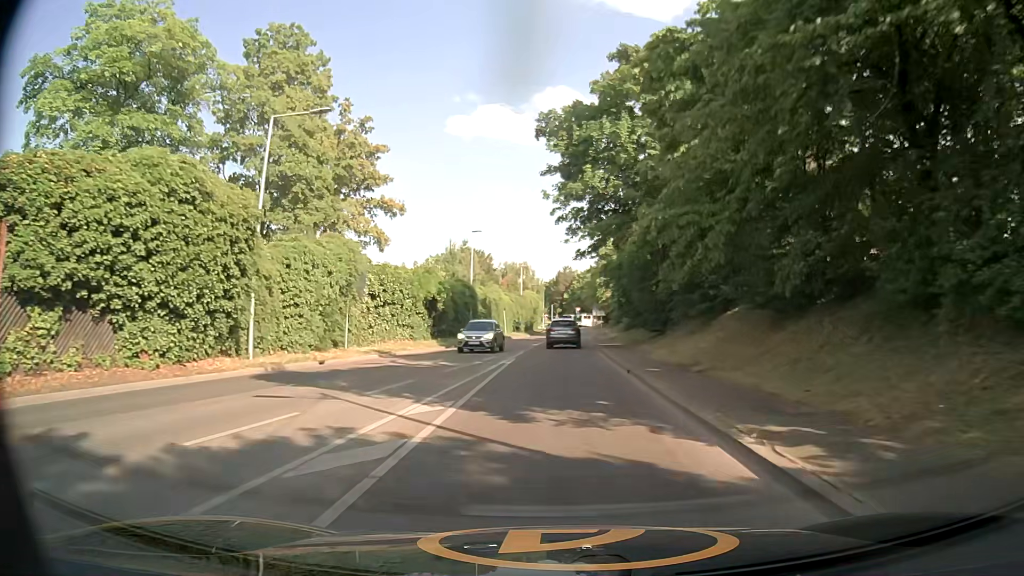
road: secondary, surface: asphalt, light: Day
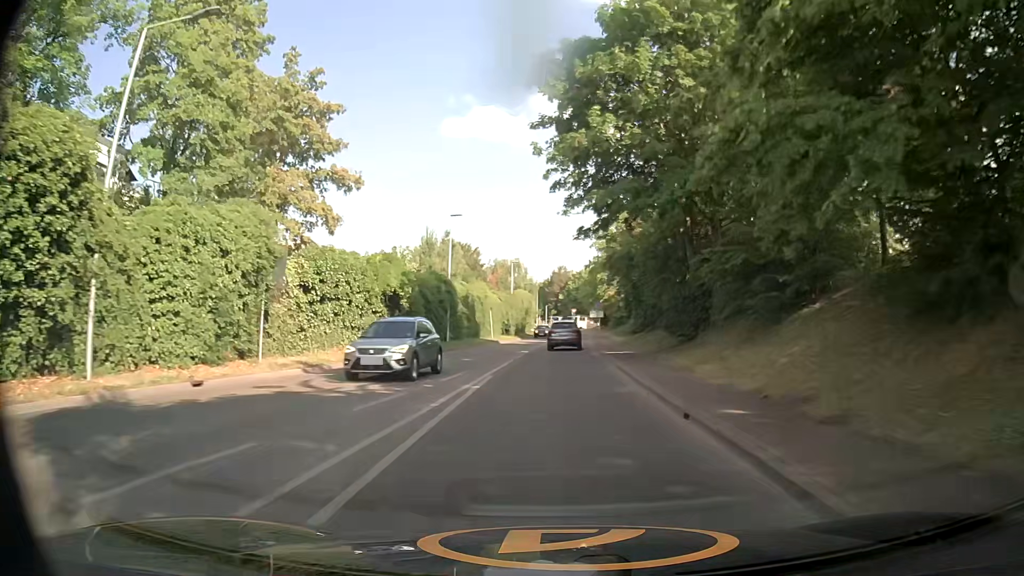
(0.0, +8.4) m; 0°
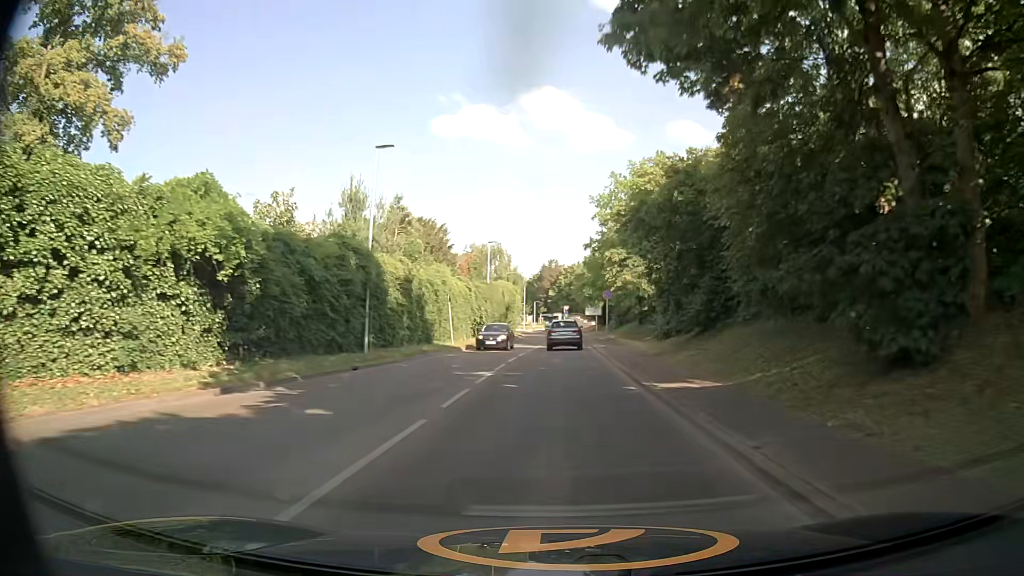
(+0.4, +16.8) m; +2°
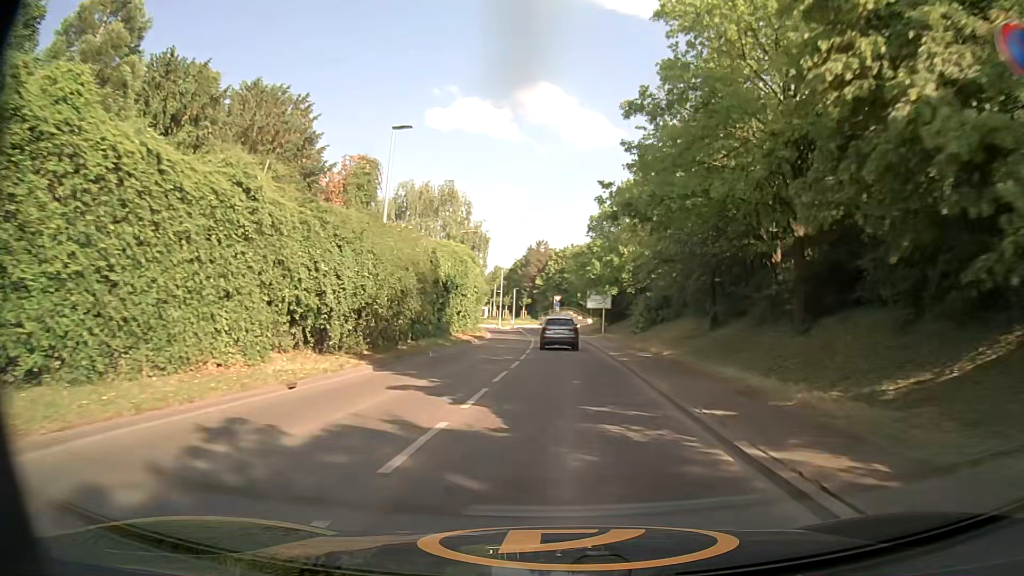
(+0.2, +32.1) m; +1°
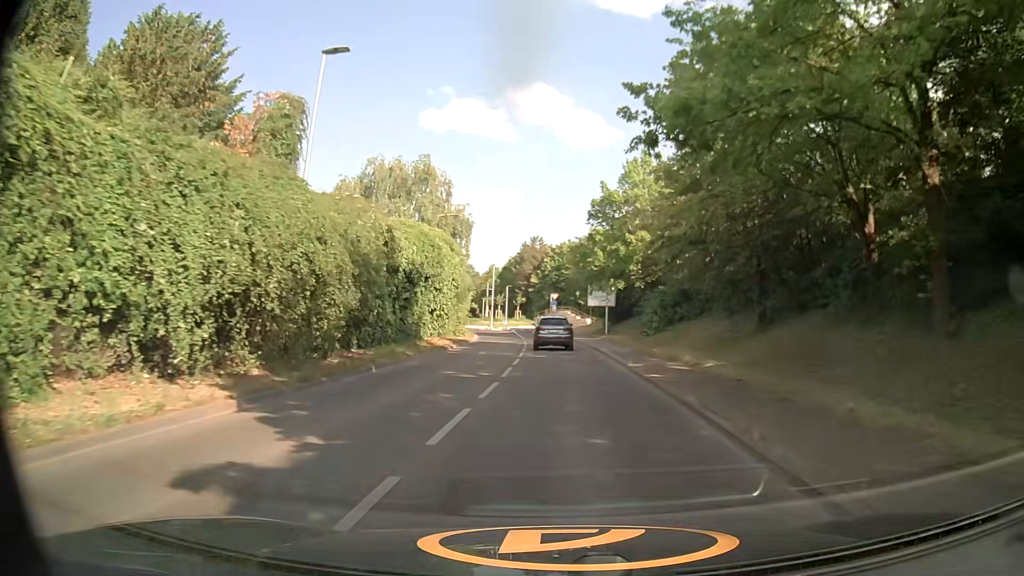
(0.0, +7.6) m; 0°
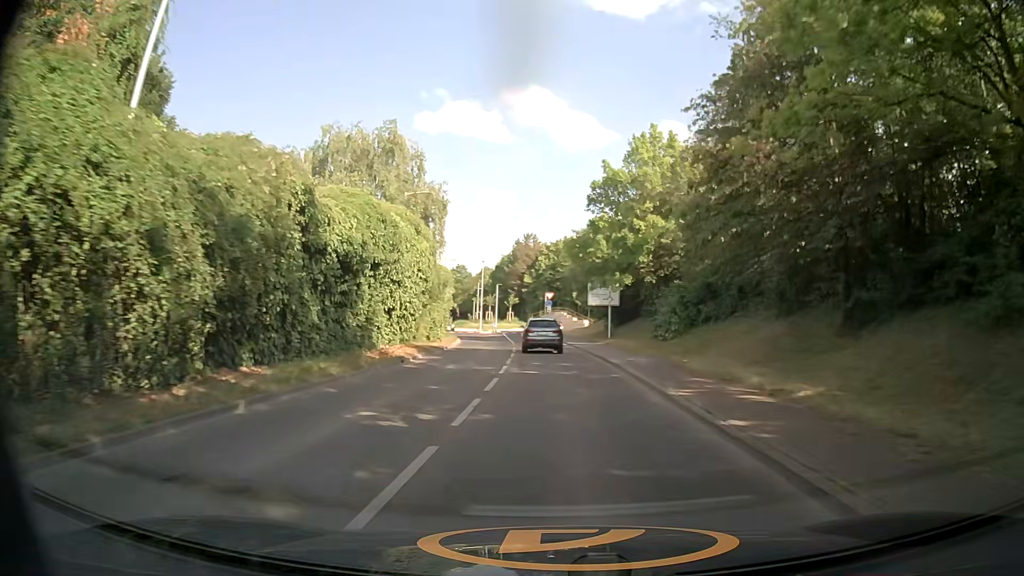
(0.0, +7.5) m; +1°
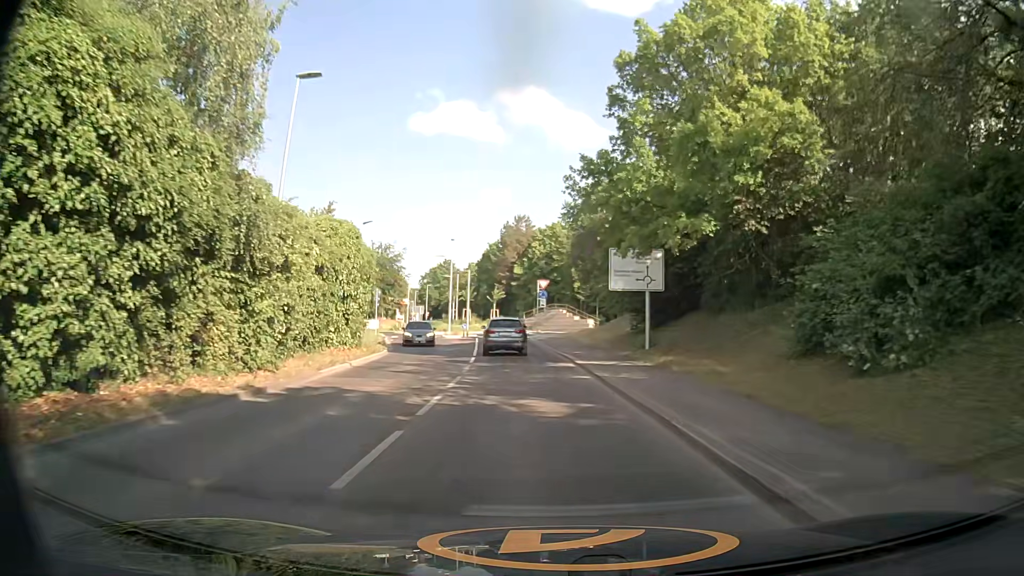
(+0.1, +21.5) m; 0°
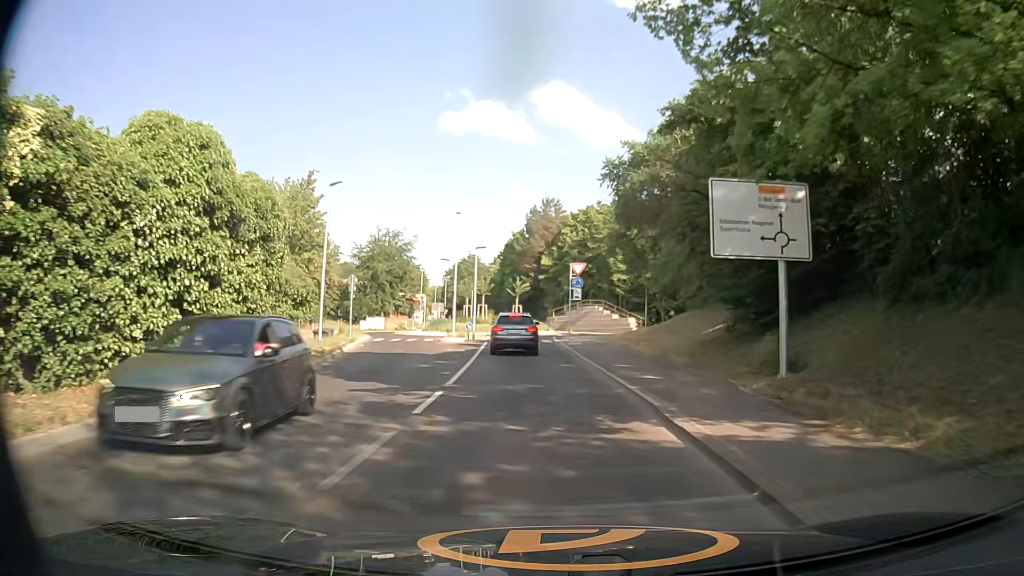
(-0.2, +13.7) m; -2°
